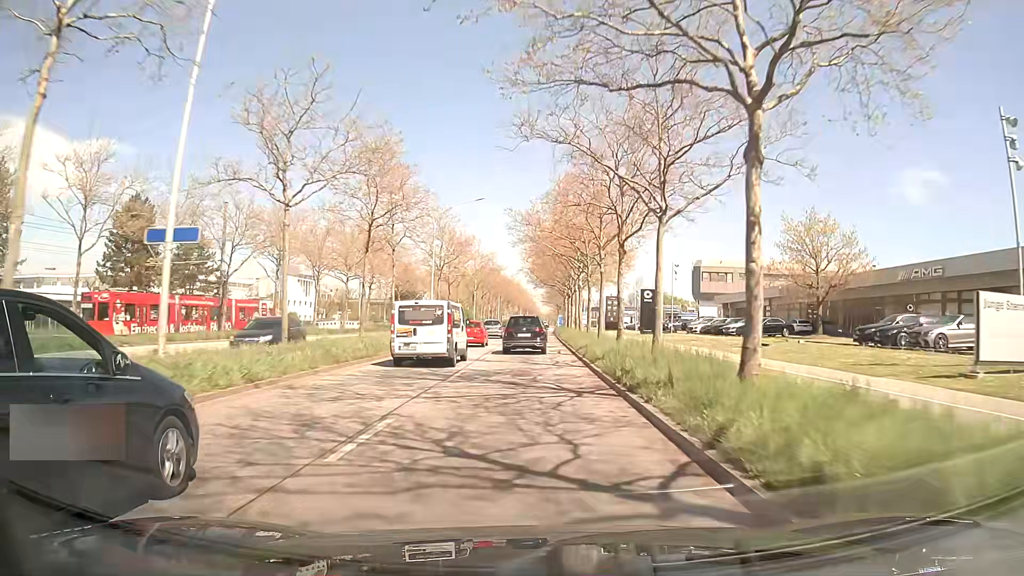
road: primary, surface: asphalt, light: Day
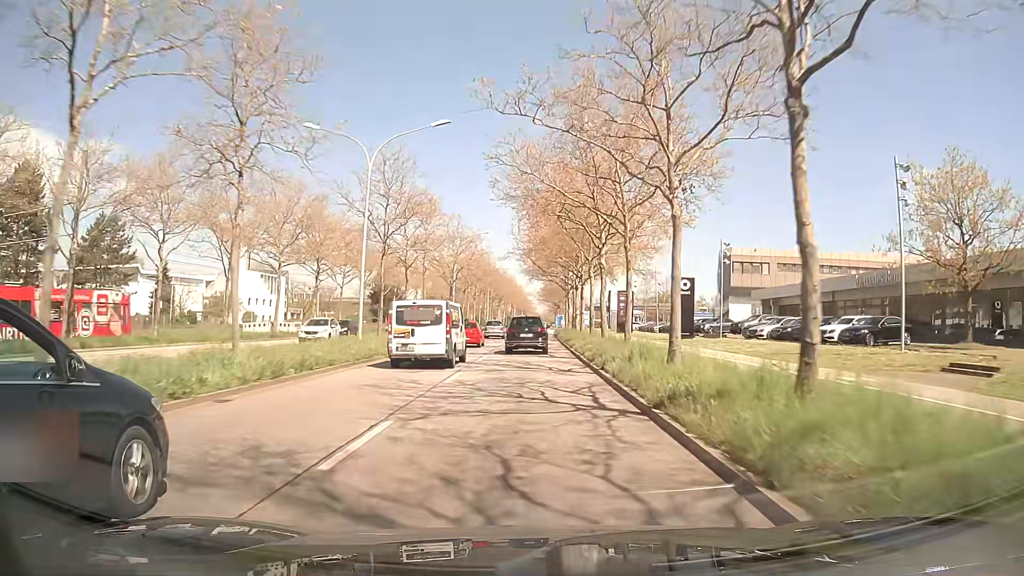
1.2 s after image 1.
(+0.2, +18.5) m; +1°
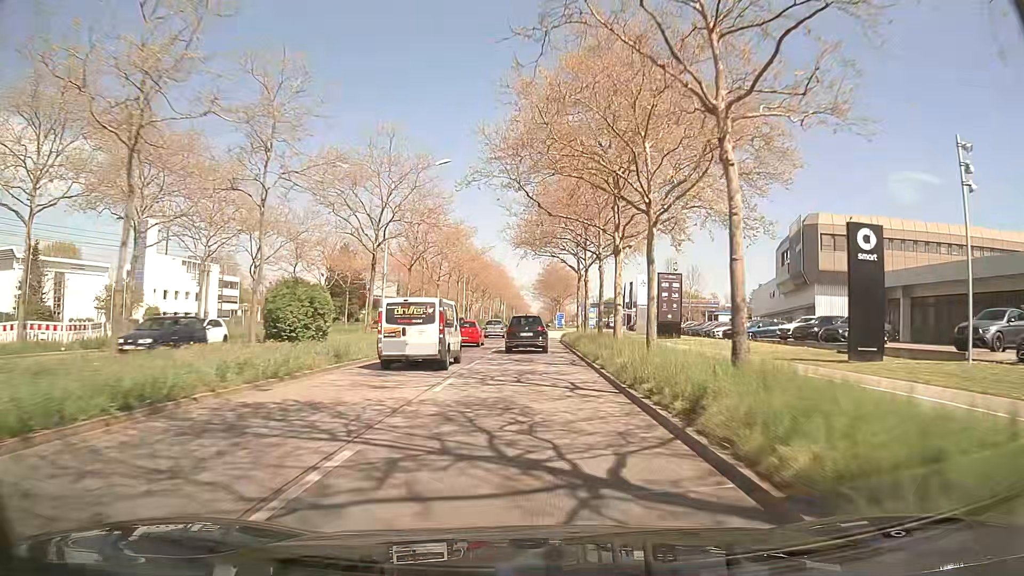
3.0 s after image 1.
(+0.1, +29.1) m; +1°
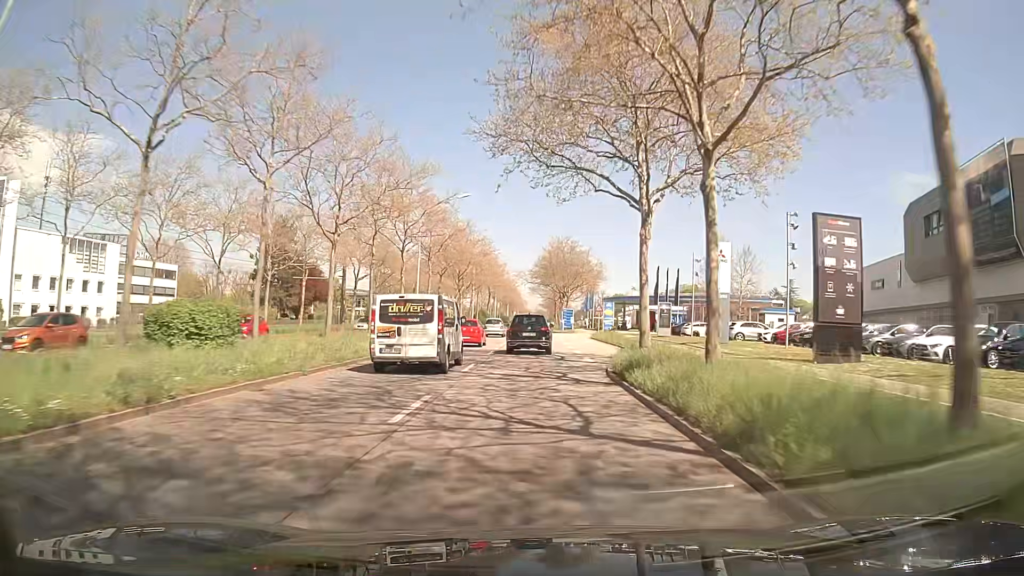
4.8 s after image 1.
(0.0, +30.0) m; 0°
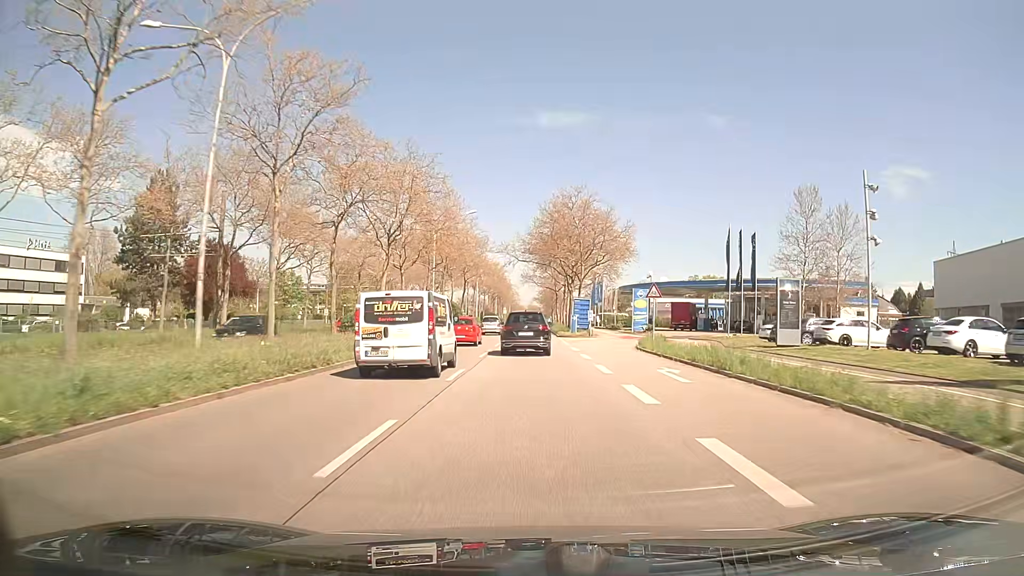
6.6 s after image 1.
(+0.1, +30.3) m; 0°
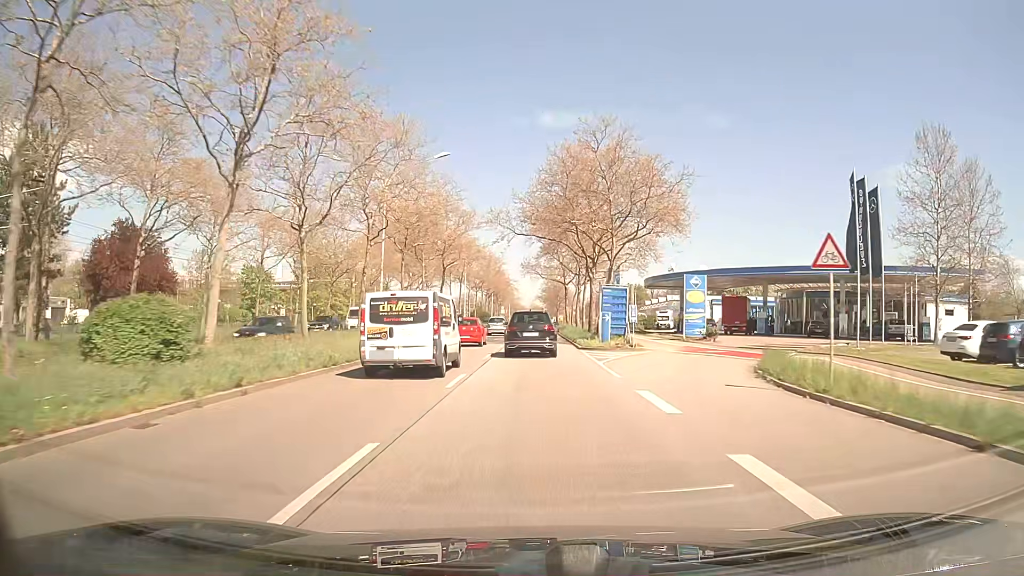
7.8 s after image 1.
(0.0, +19.5) m; 0°
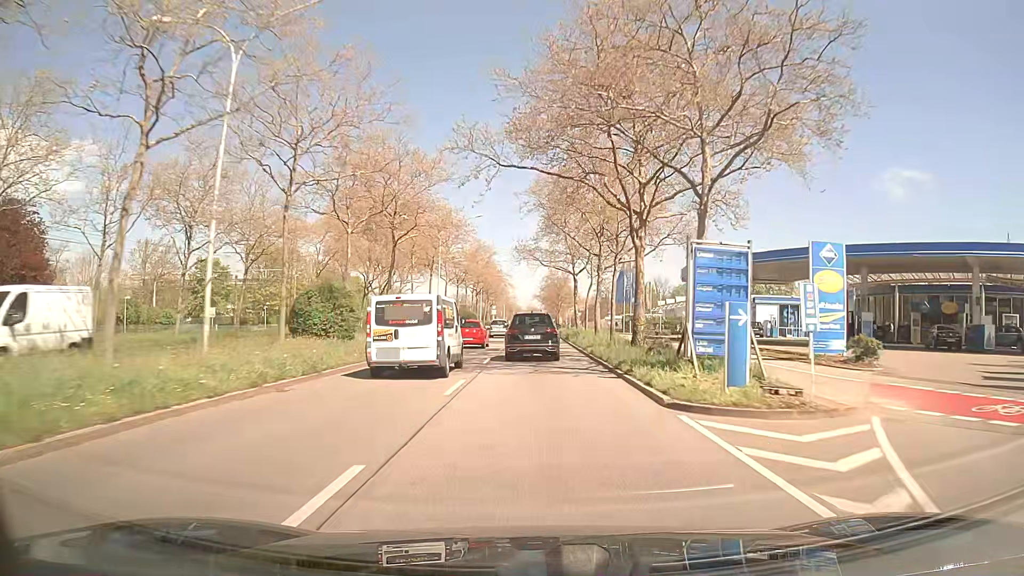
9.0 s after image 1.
(+0.1, +19.3) m; +1°
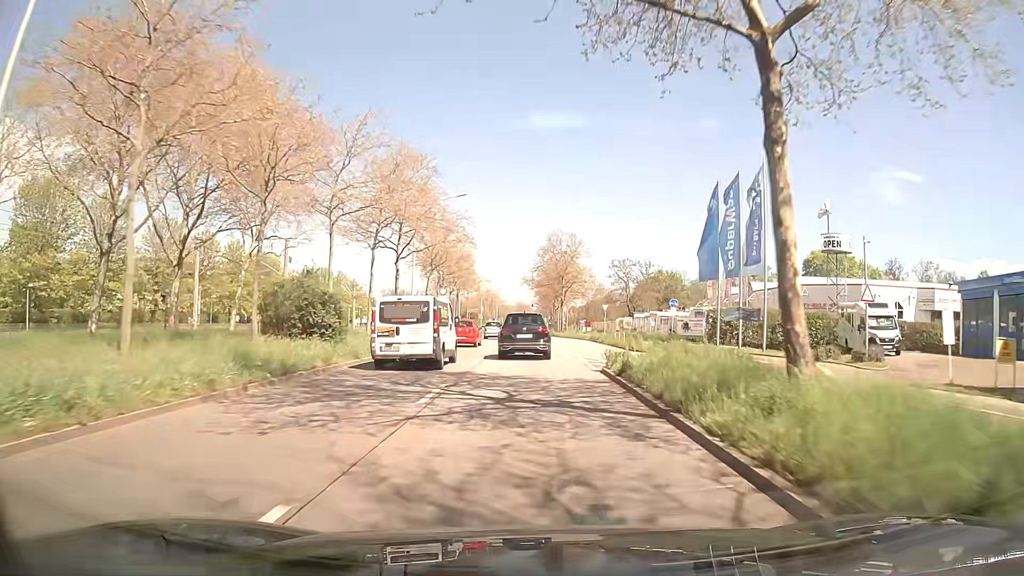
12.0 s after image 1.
(+0.6, +47.2) m; +1°
(0, +10) (0, +20) (0, +30) (0, +40) (0, +50) (+1, +60) (+1, +70) (+1, +80) (+1, +90) (+1, +100) m
